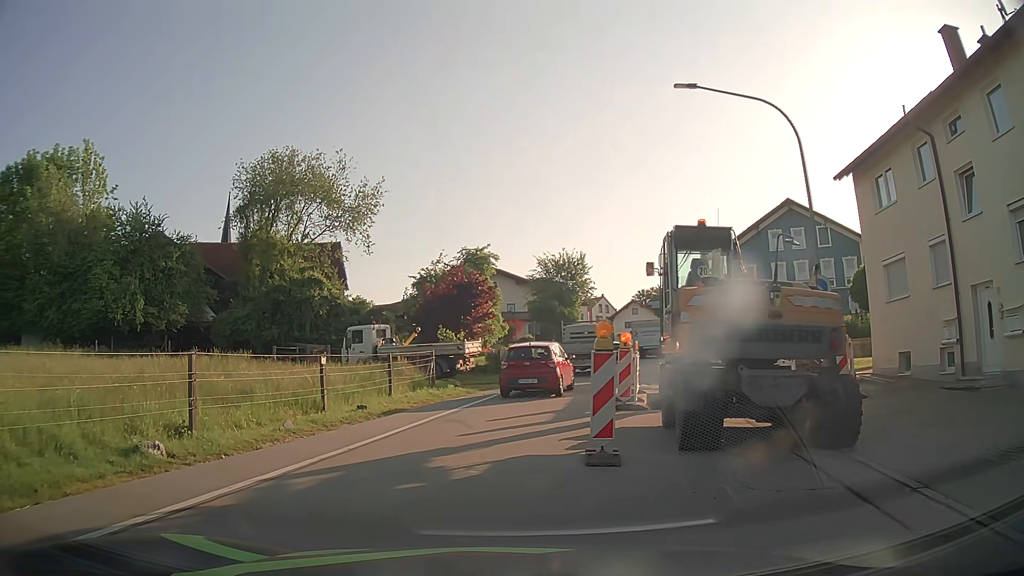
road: tertiary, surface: asphalt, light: Day
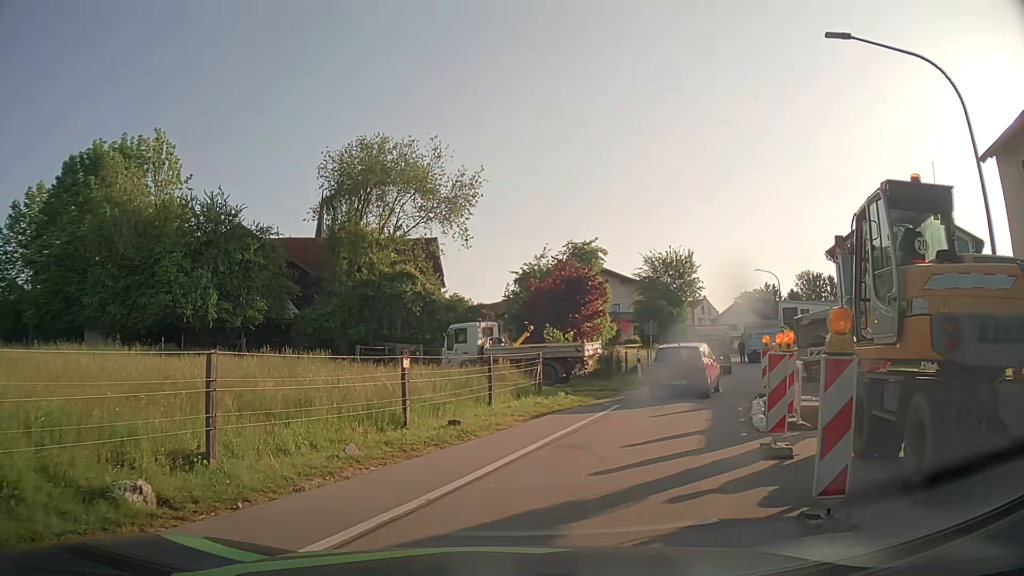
(-0.3, +3.5) m; -8°
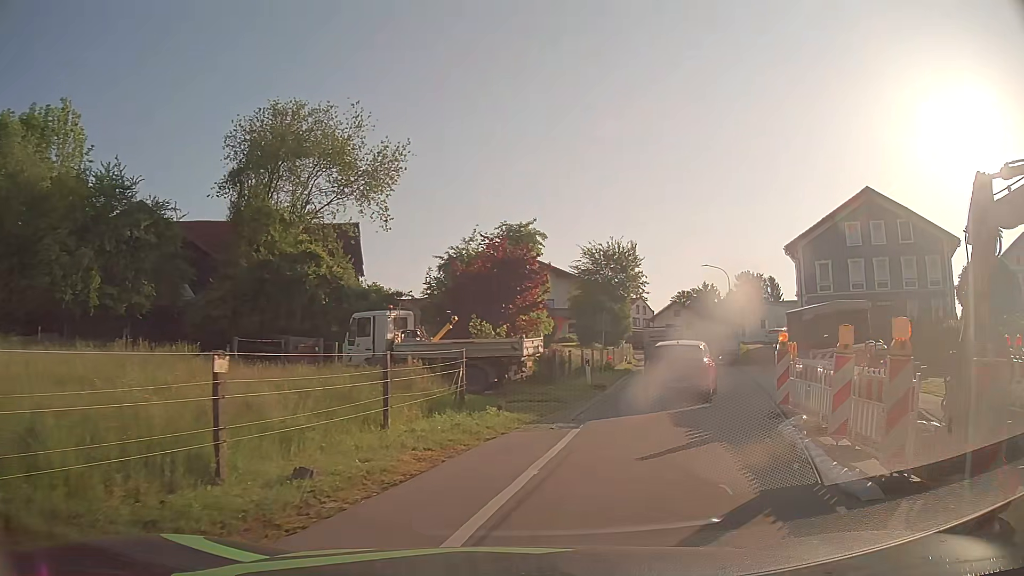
(+0.2, +5.7) m; +6°
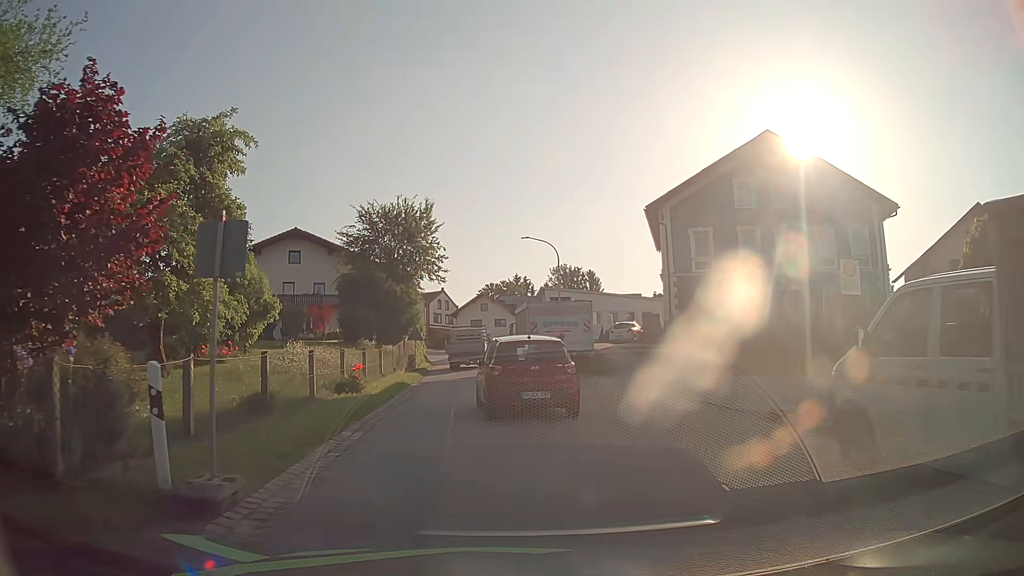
(+3.6, +16.5) m; +17°
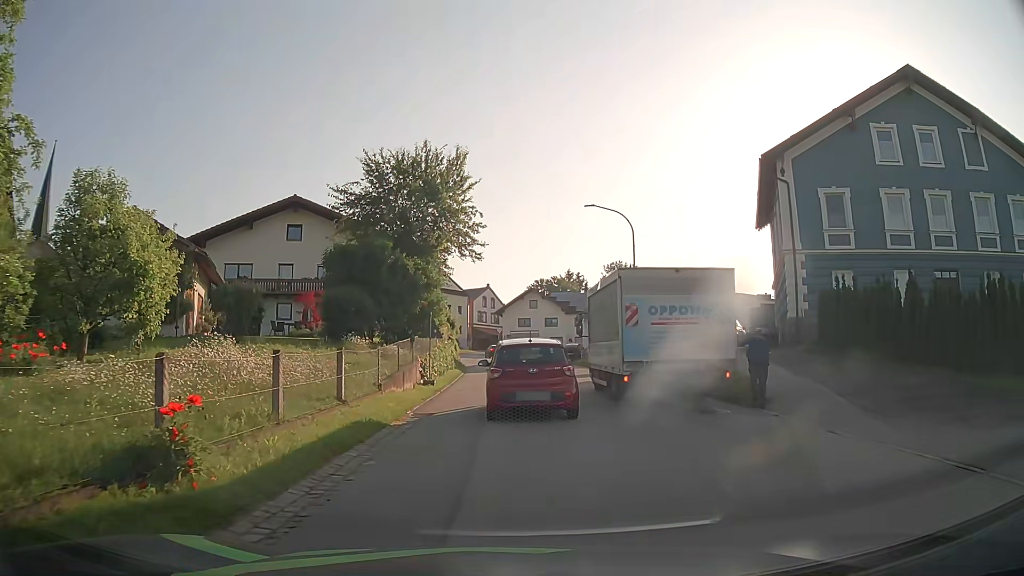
(-0.4, +12.1) m; -5°
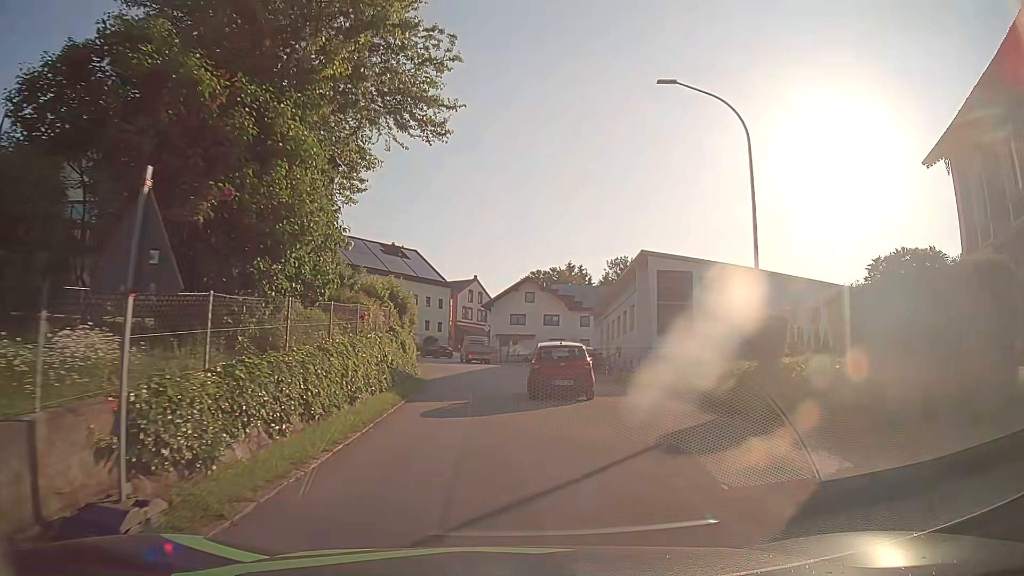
(0.0, +19.1) m; +2°
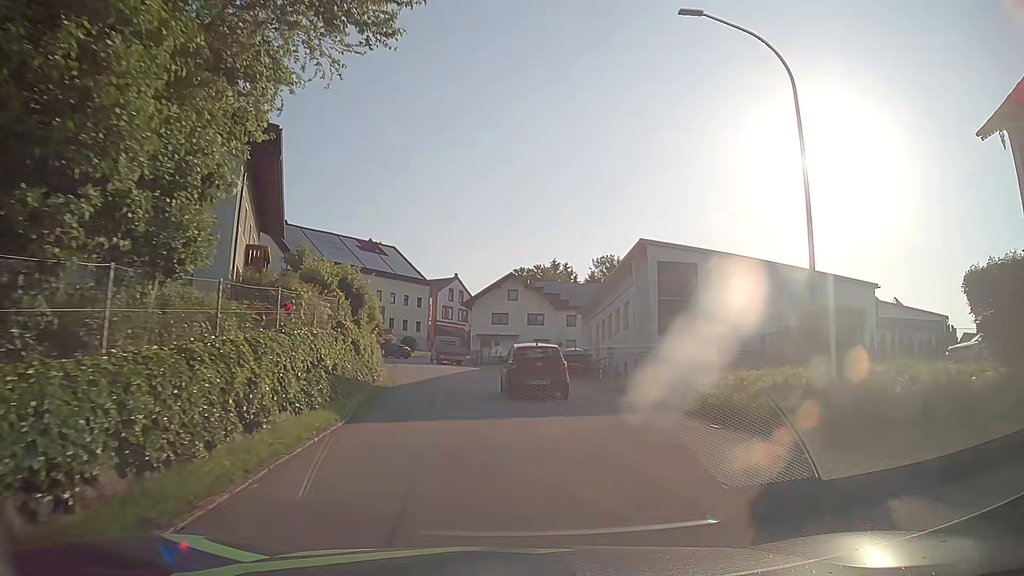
(+0.1, +4.7) m; +1°
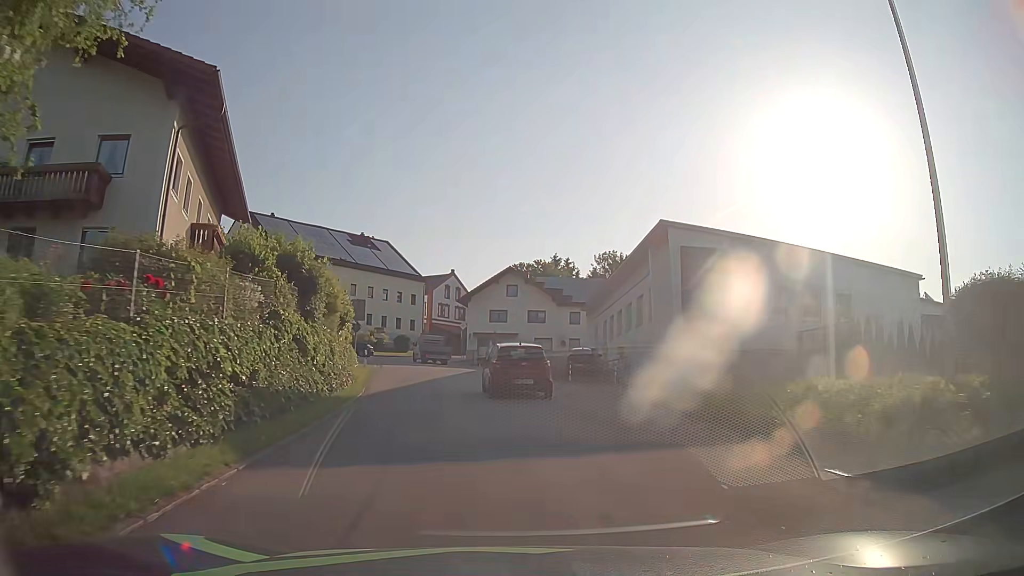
(0.0, +4.9) m; +1°
